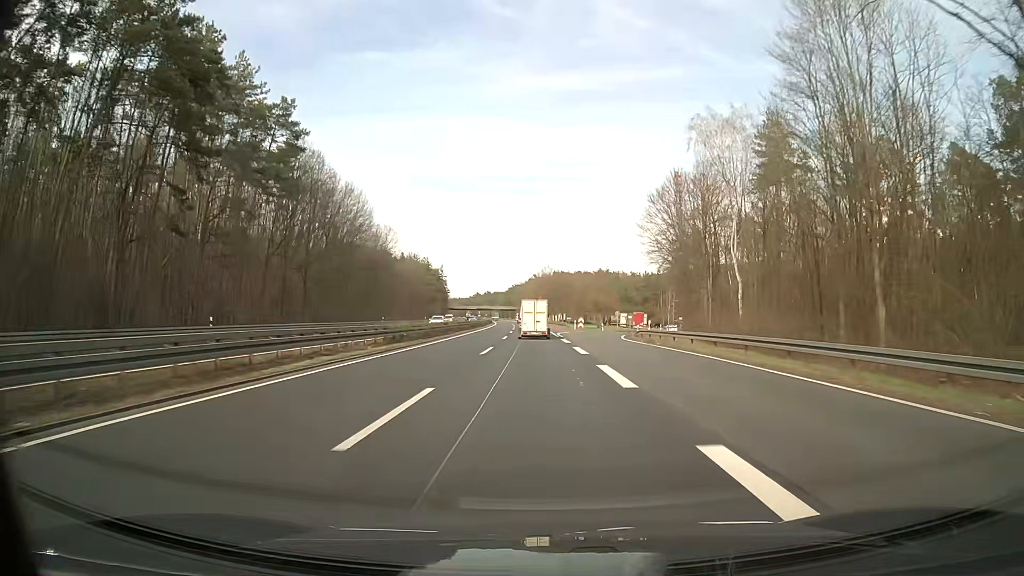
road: trunk_link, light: Day
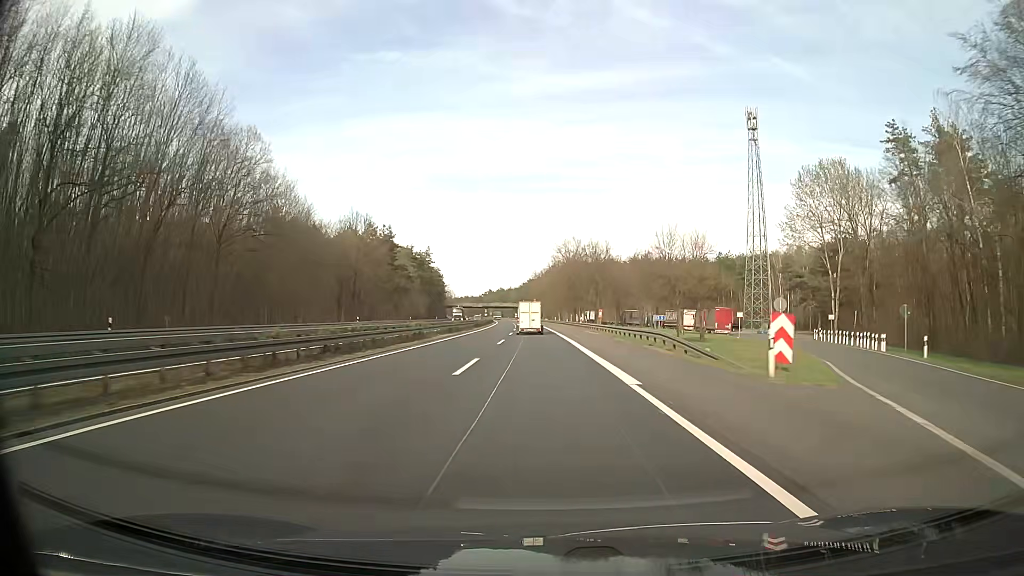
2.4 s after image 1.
(-0.9, +63.4) m; -1°
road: trunk
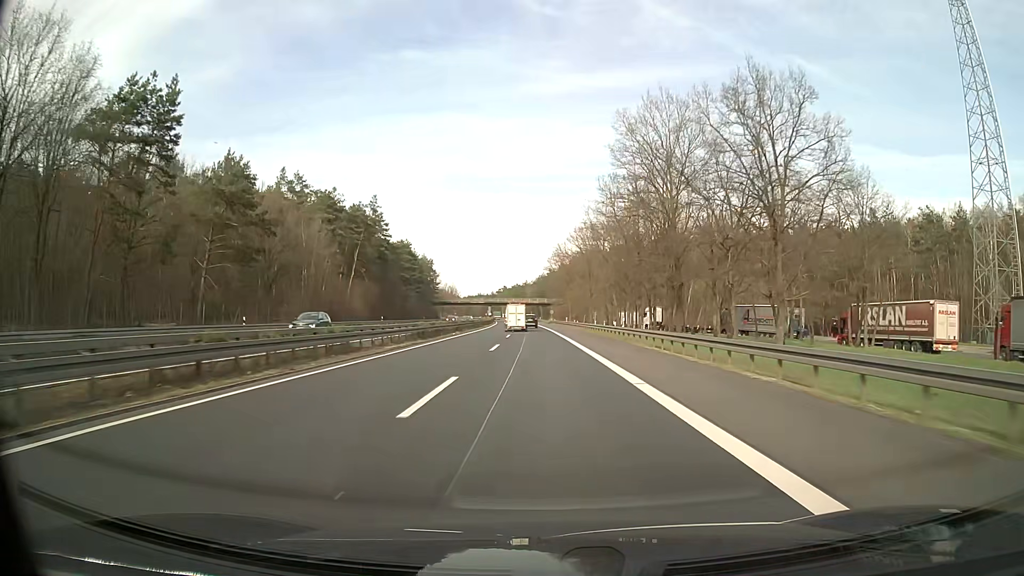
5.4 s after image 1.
(-1.4, +79.3) m; -2°
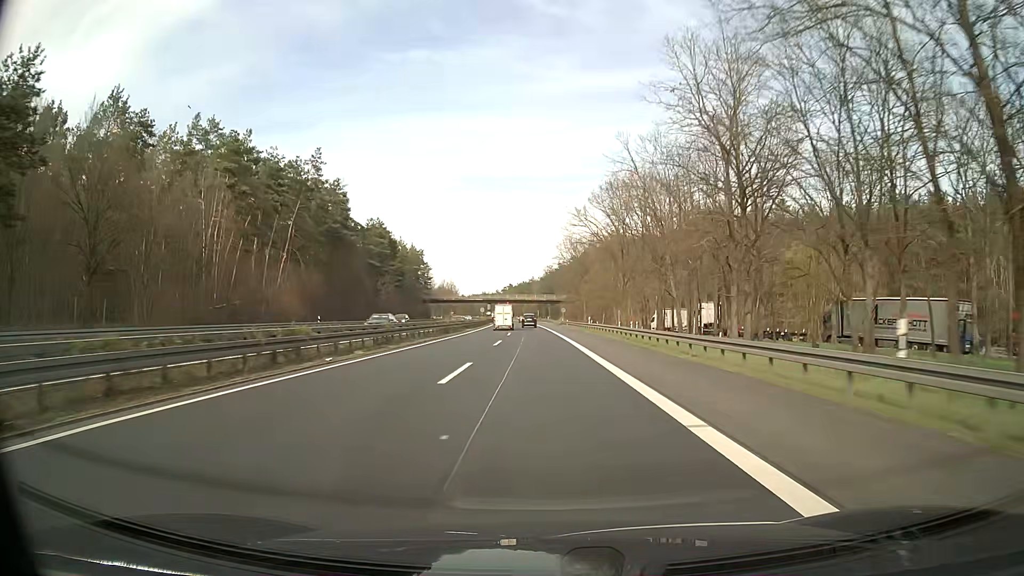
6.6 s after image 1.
(-0.2, +31.7) m; -1°
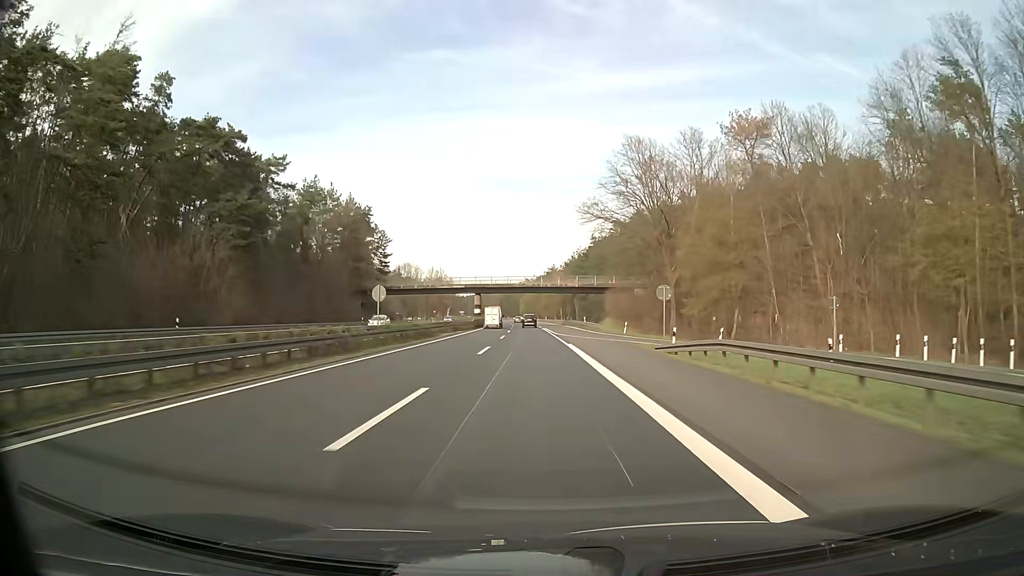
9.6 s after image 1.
(-1.3, +79.2) m; -2°
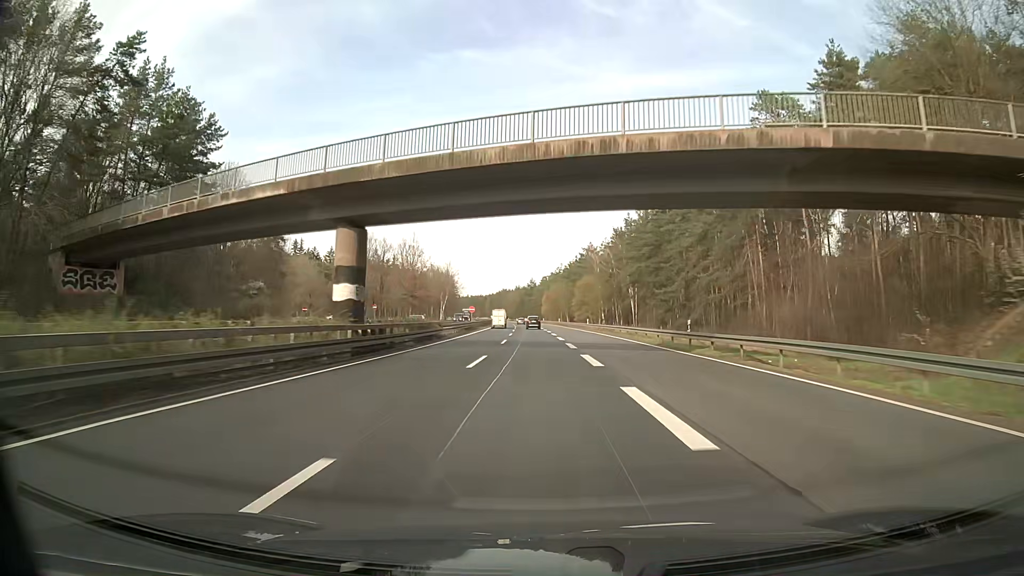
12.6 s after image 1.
(-1.6, +79.1) m; -2°
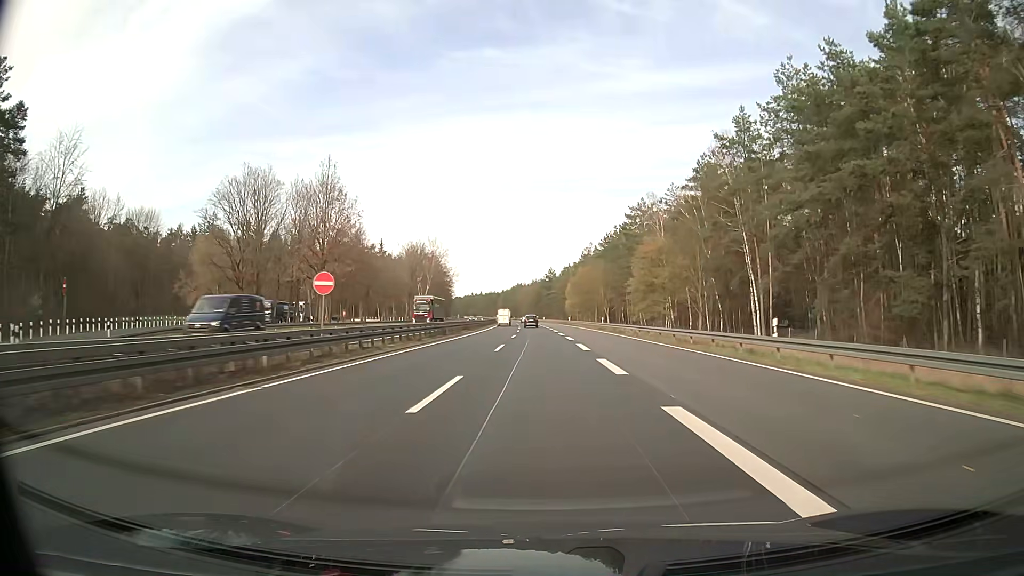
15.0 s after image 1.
(-0.7, +63.2) m; -2°
